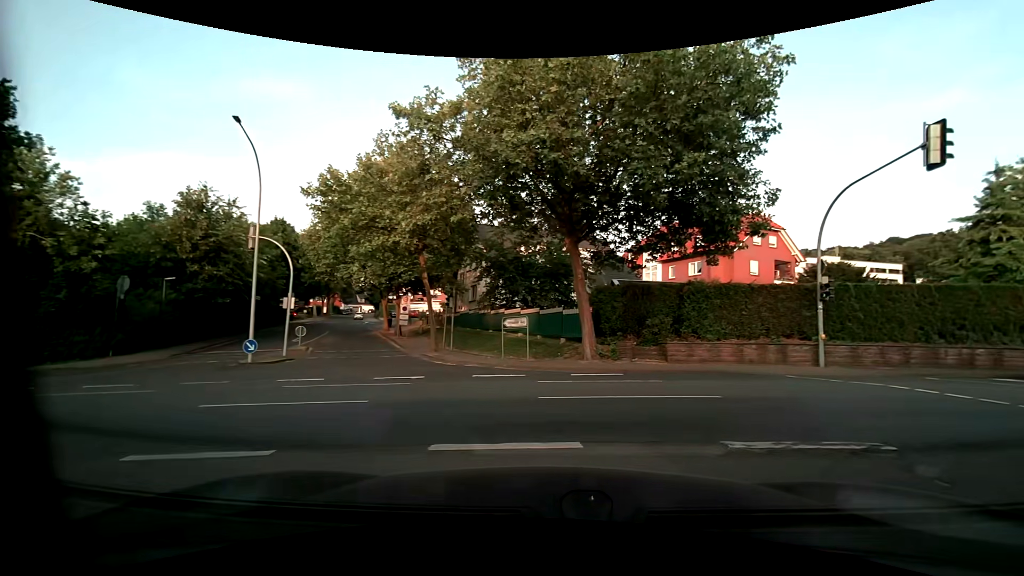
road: residential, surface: asphalt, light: Day
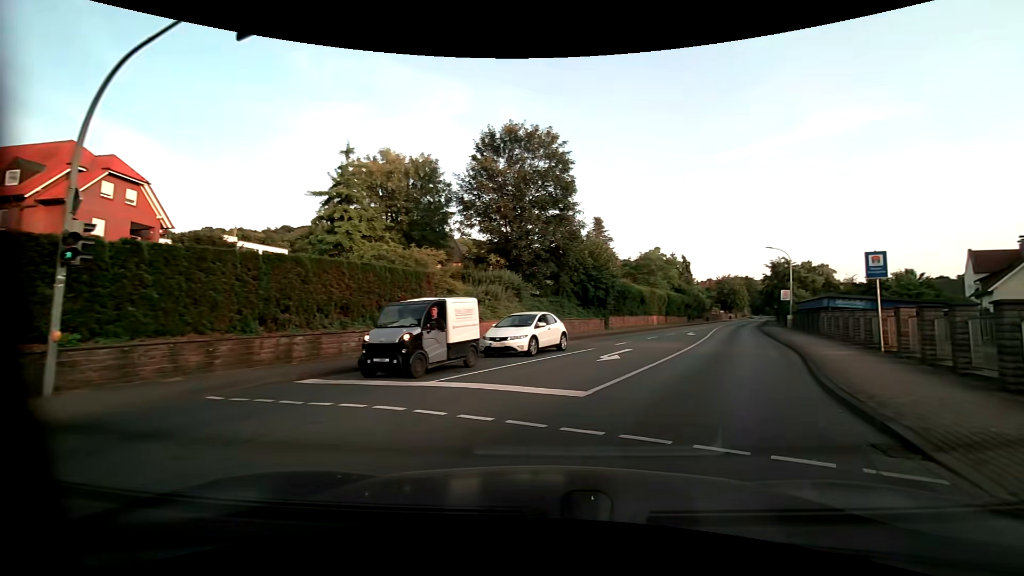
(+5.0, +7.8) m; +63°
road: primary
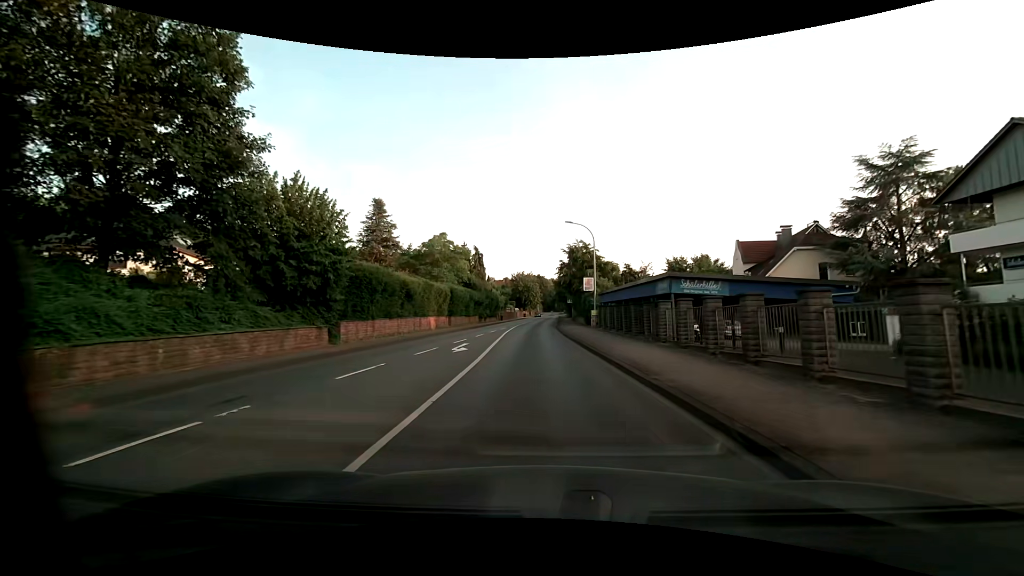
(+5.2, +16.5) m; +23°
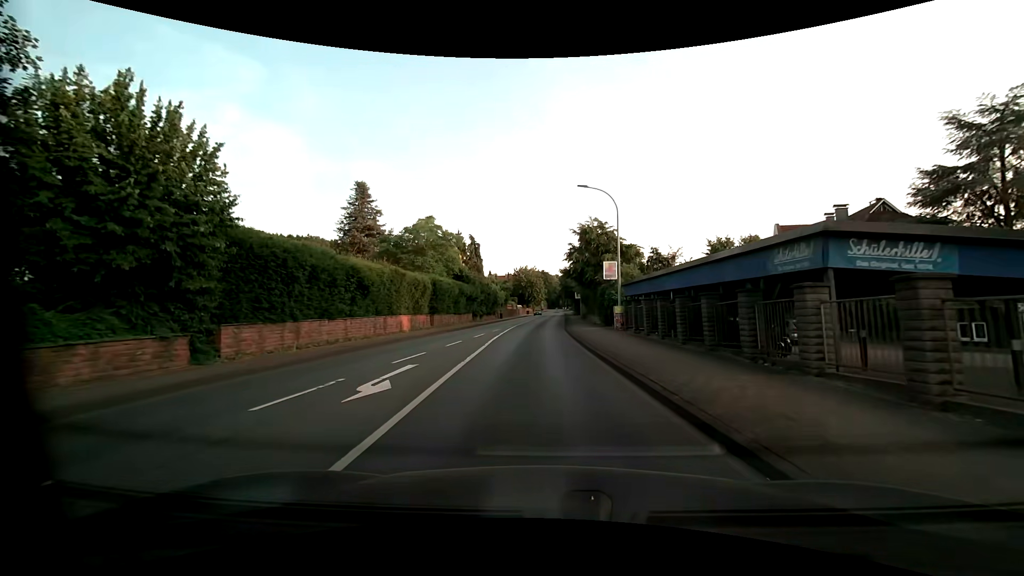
(-0.1, +9.9) m; -1°
